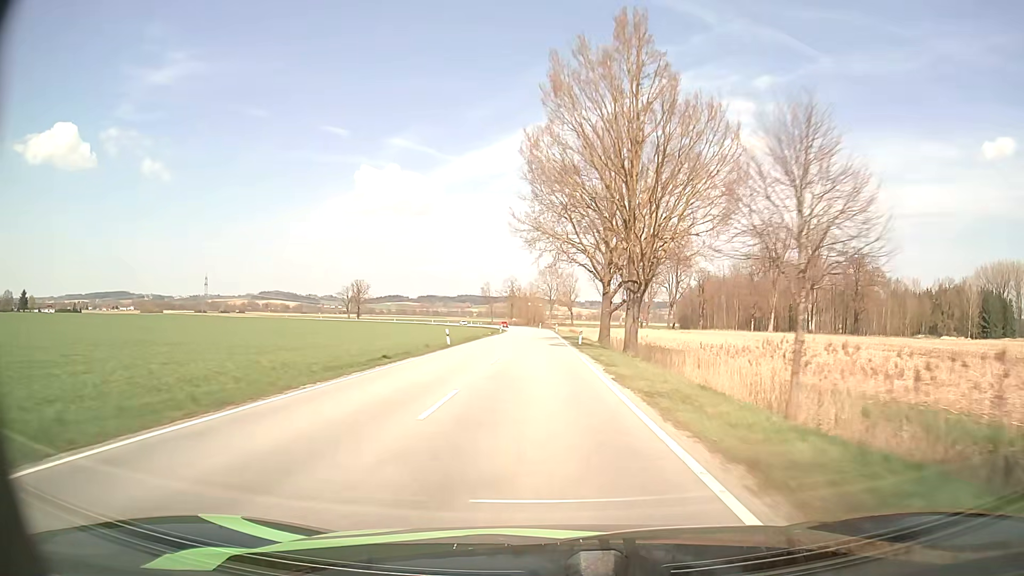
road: tertiary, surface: asphalt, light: Day
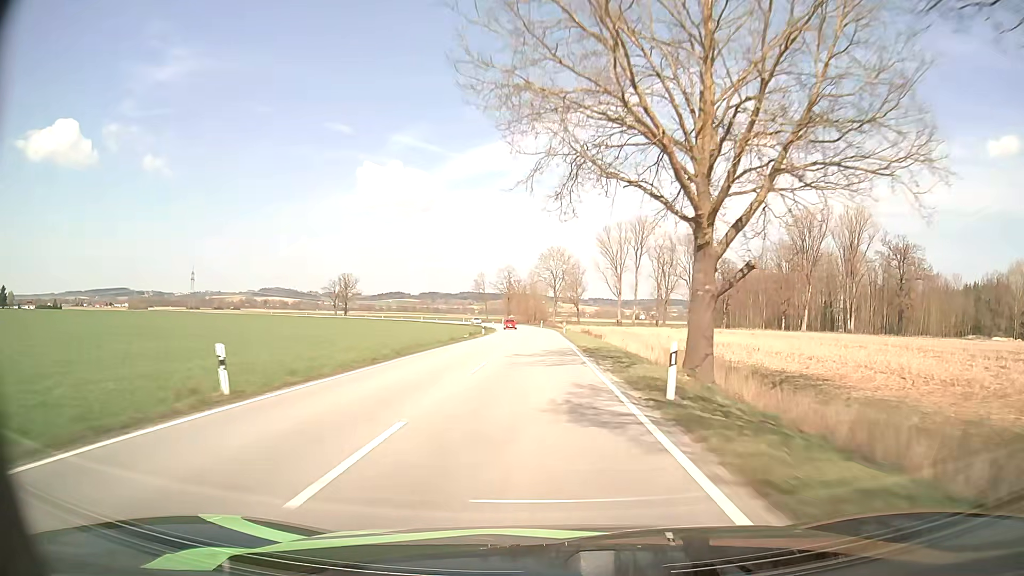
(0.0, +28.7) m; 0°
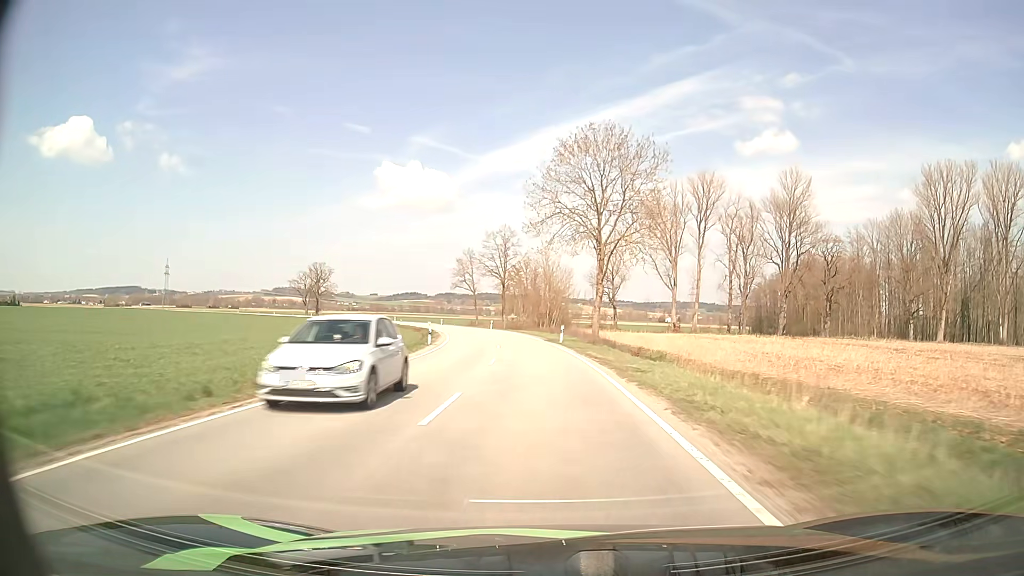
(-0.4, +68.8) m; -1°
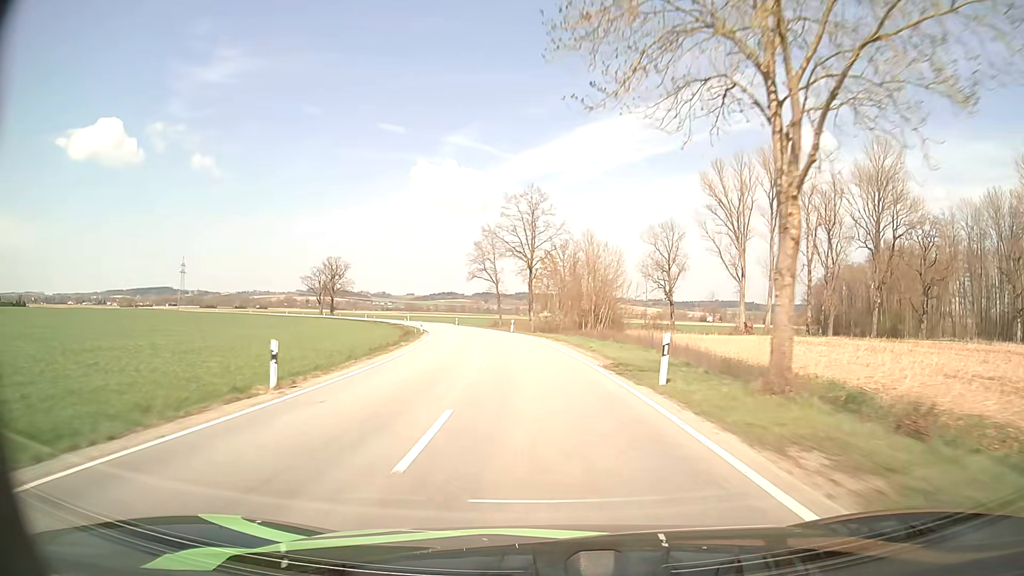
(-0.6, +27.0) m; -3°
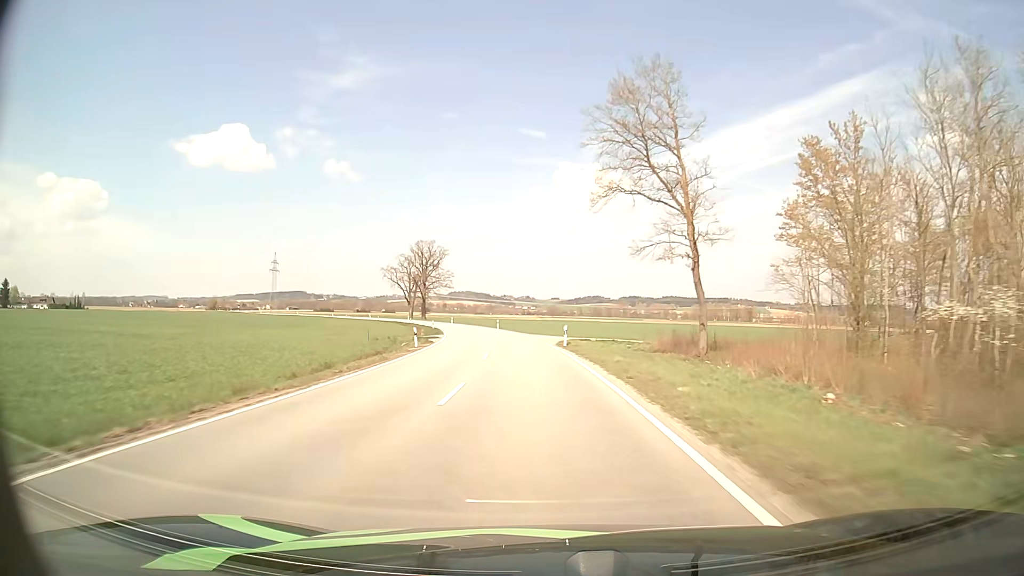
(-7.3, +67.7) m; -12°
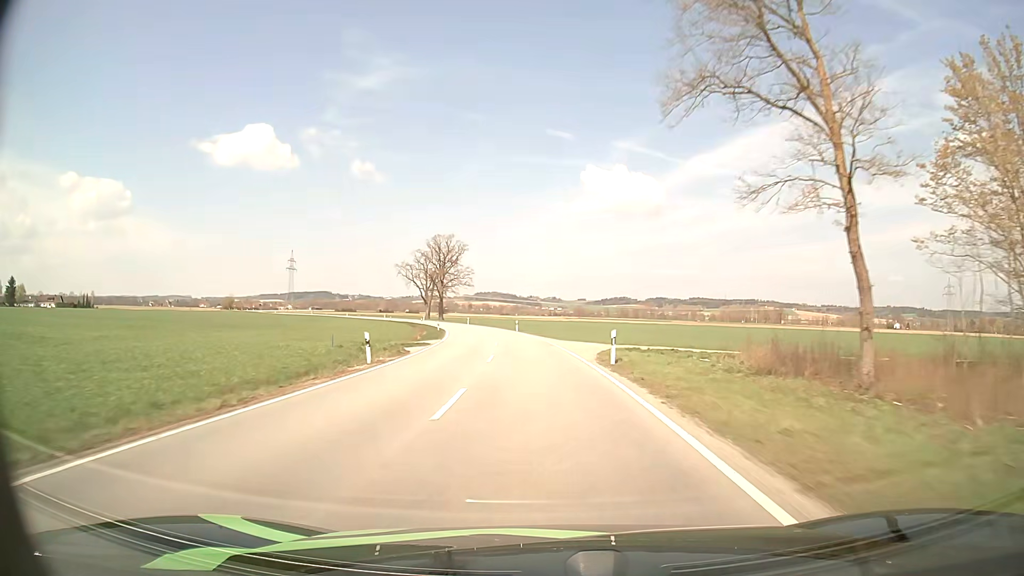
(-0.3, +13.9) m; -3°
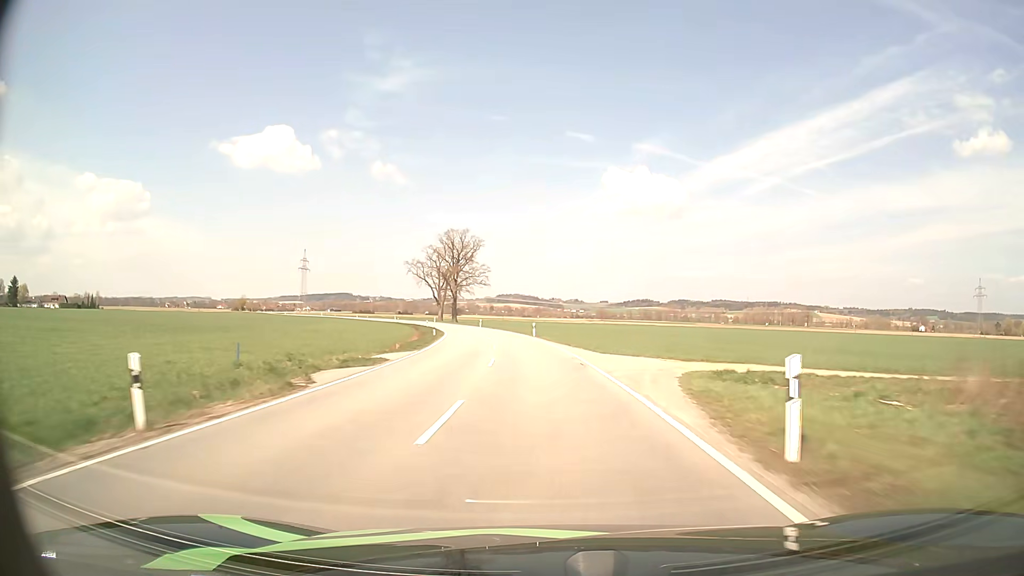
(-0.2, +14.0) m; -2°
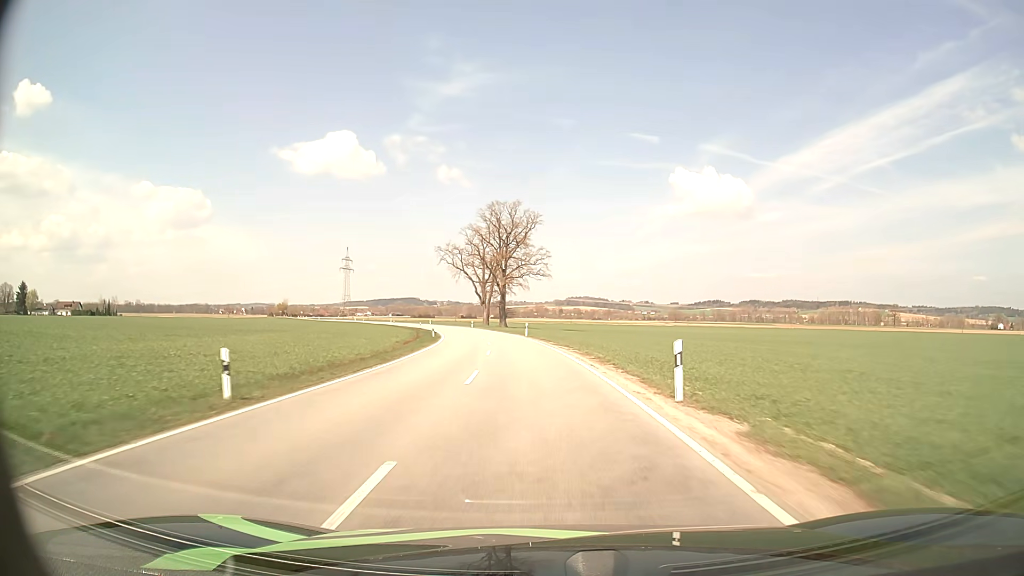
(-2.1, +41.5) m; -6°
(0, +10) (-1, +20) (-1, +30) (-2, +40) (-3, +50) (-5, +60) (-7, +70) (-9, +79) (-11, +89) (-13, +99) m
